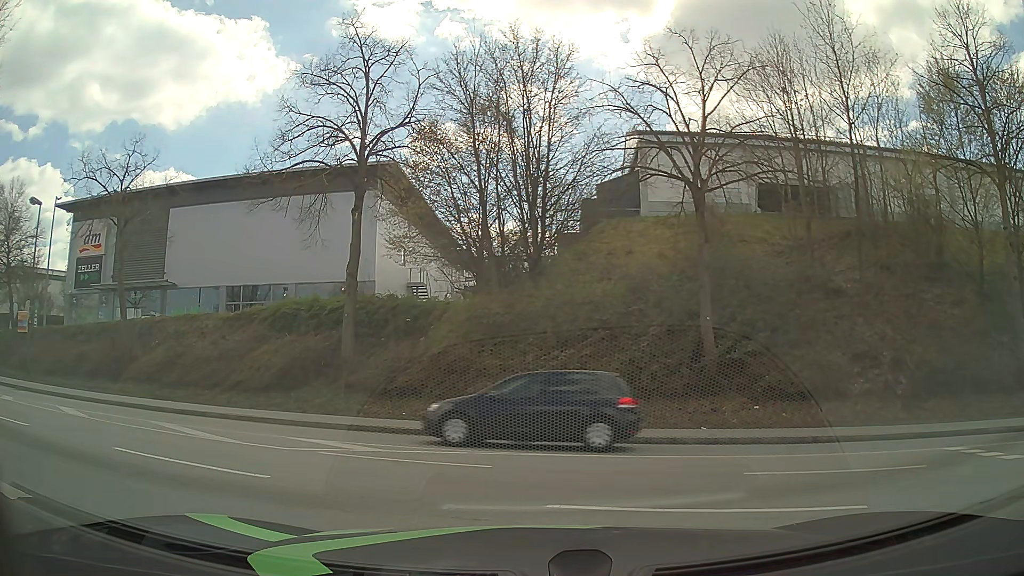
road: tertiary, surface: asphalt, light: Day
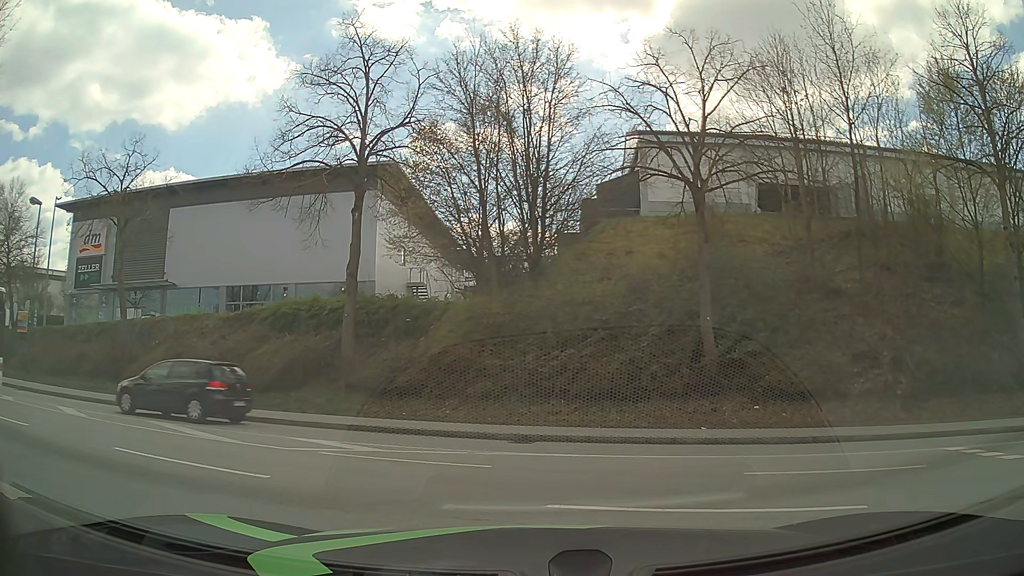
(0.0, 0.0) m; 0°
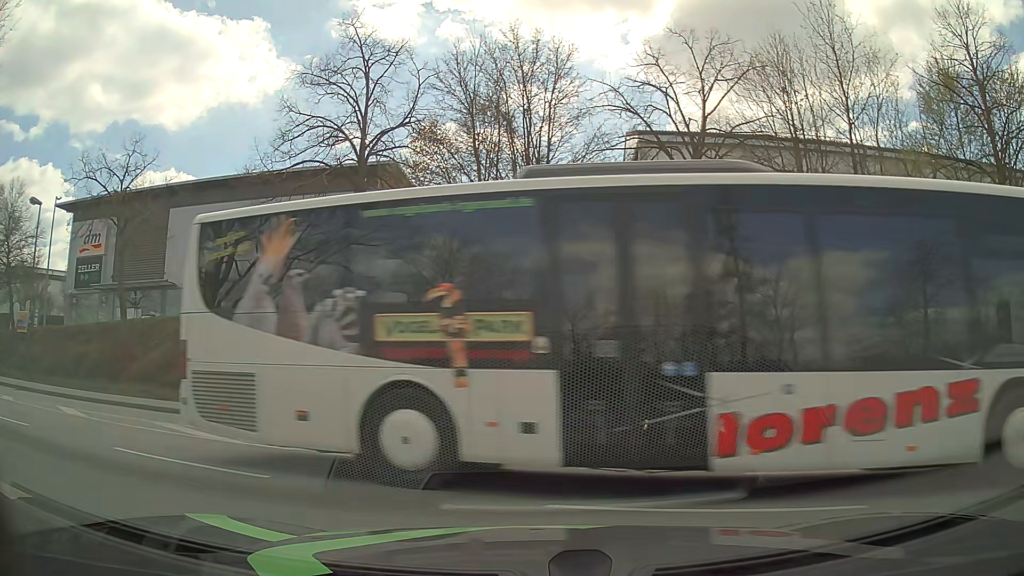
(0.0, 0.0) m; 0°
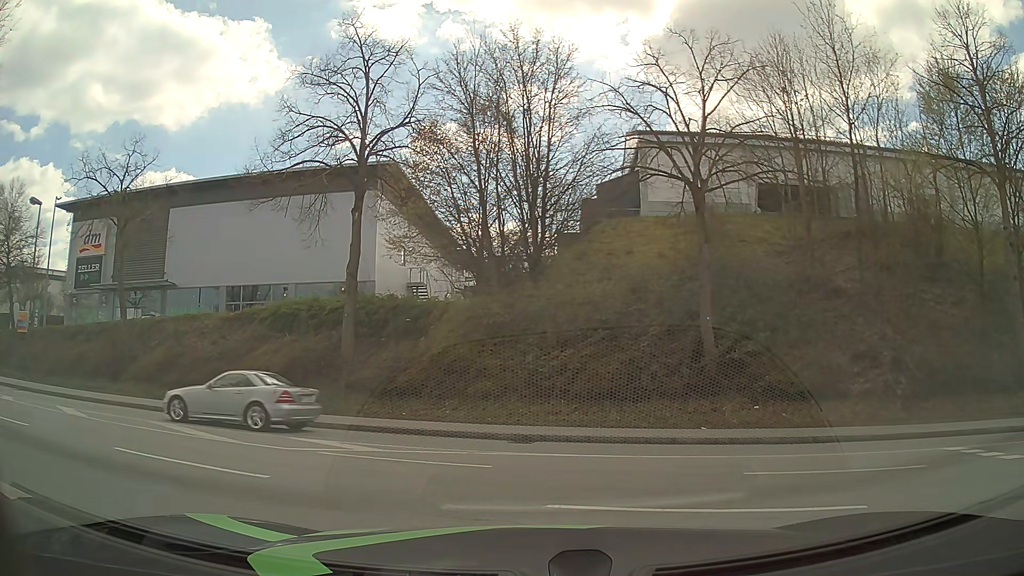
(0.0, 0.0) m; 0°
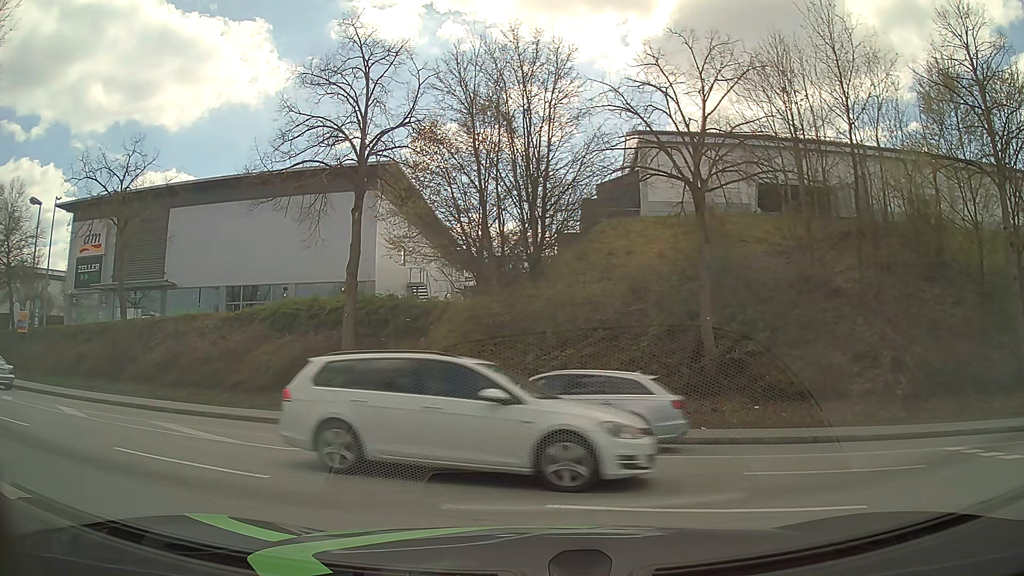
(0.0, 0.0) m; 0°
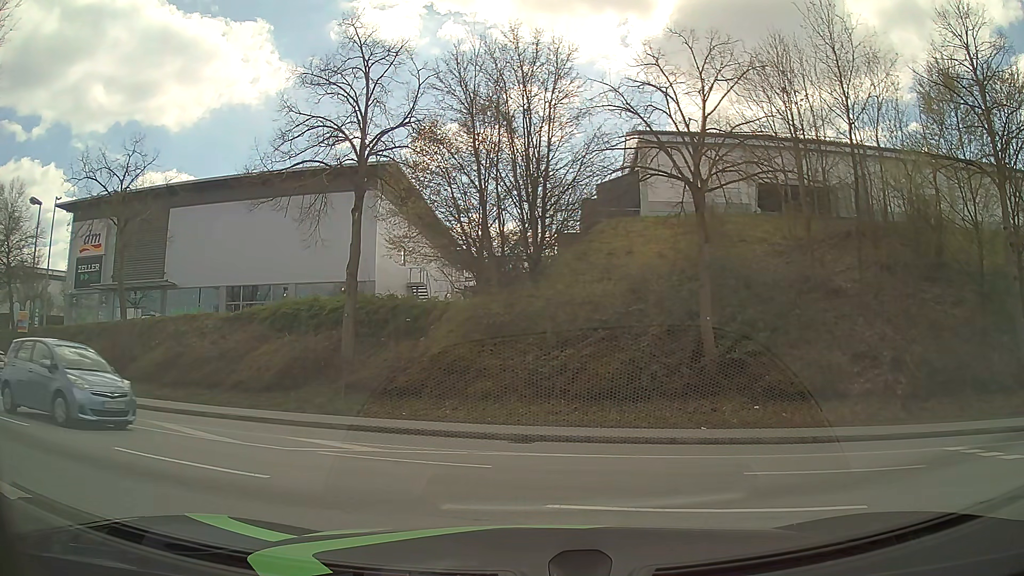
(0.0, 0.0) m; 0°
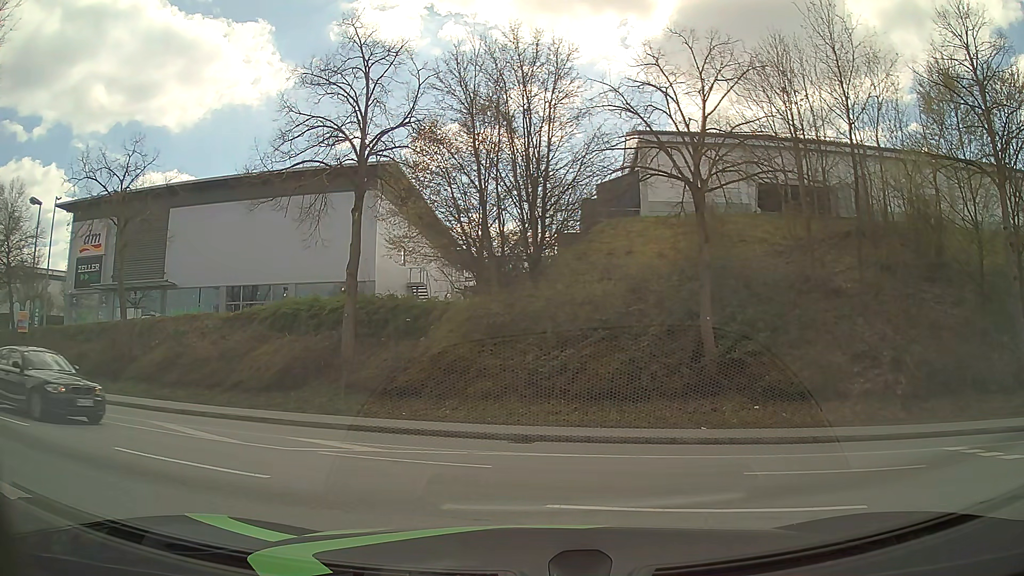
(0.0, 0.0) m; 0°
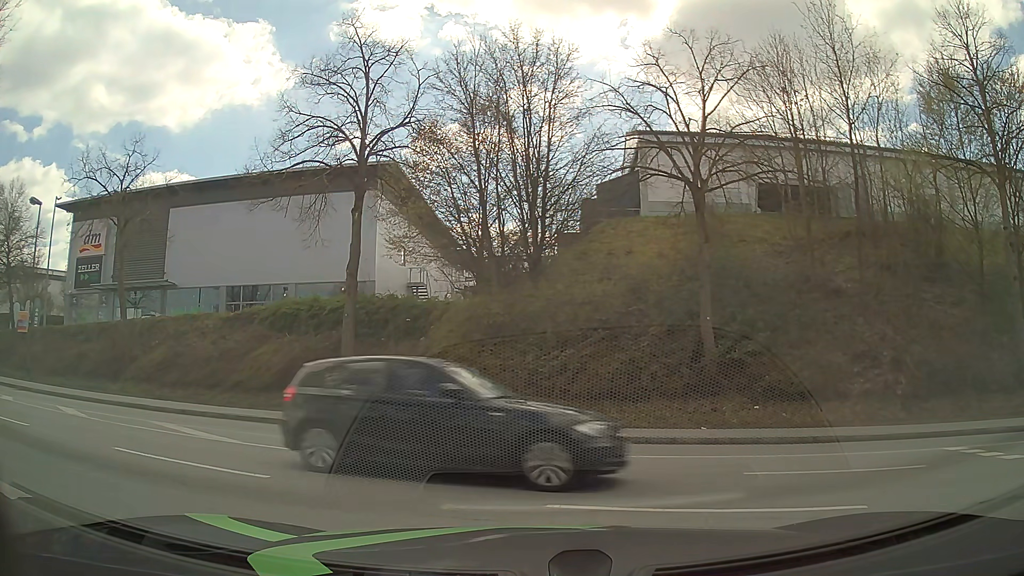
(0.0, 0.0) m; 0°
